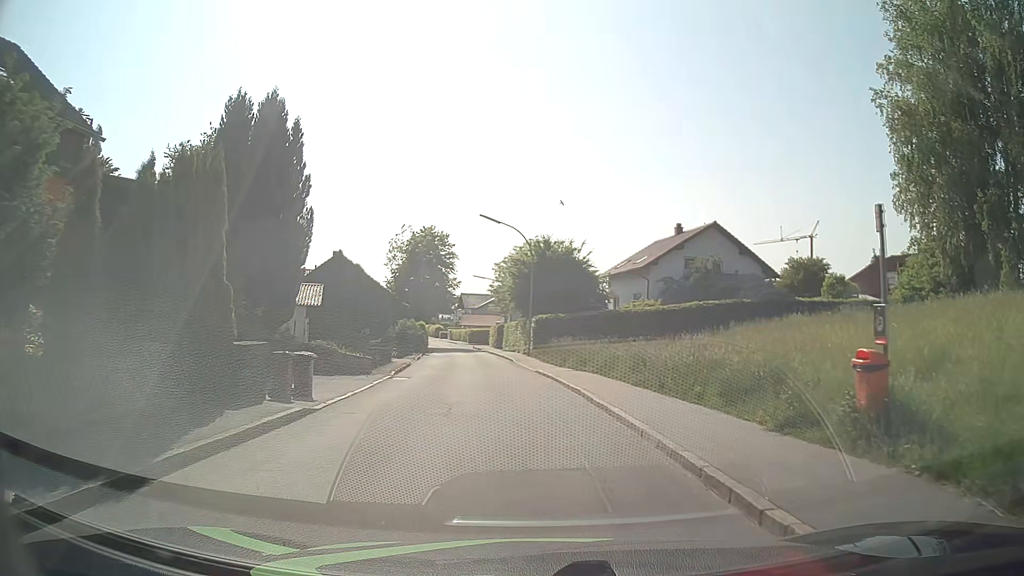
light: Day
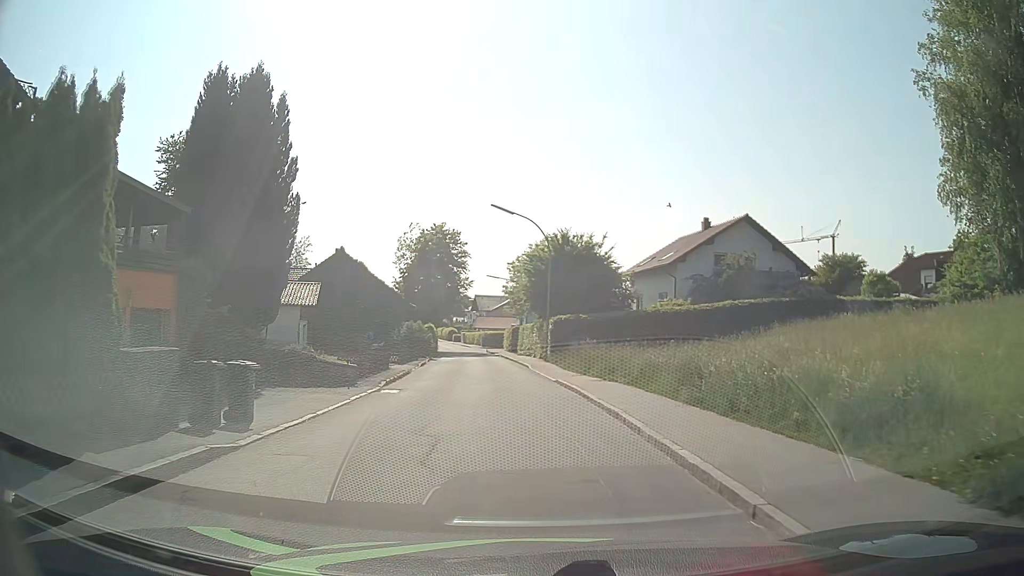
(0.0, +4.0) m; -1°
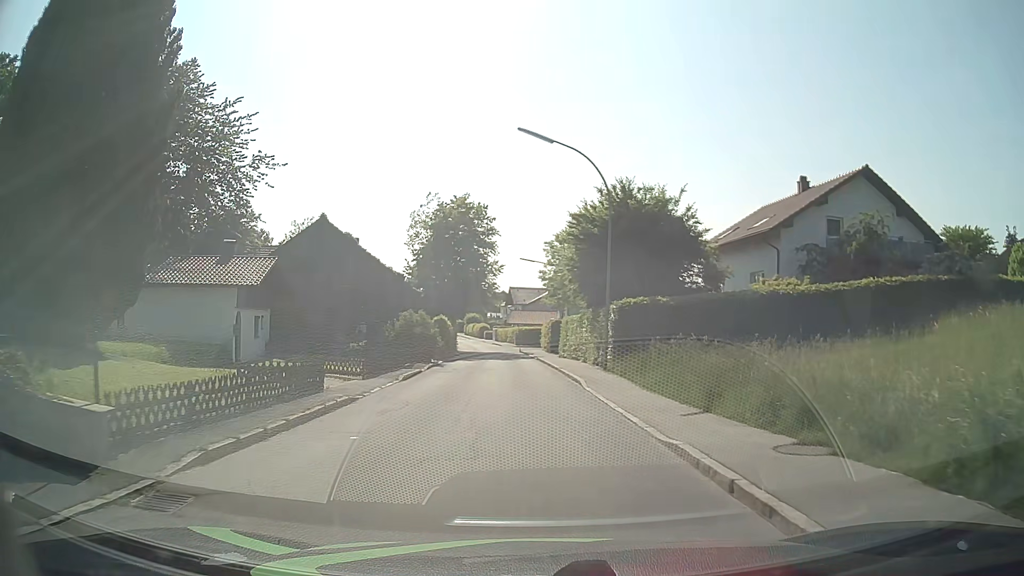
(-0.6, +13.0) m; -4°
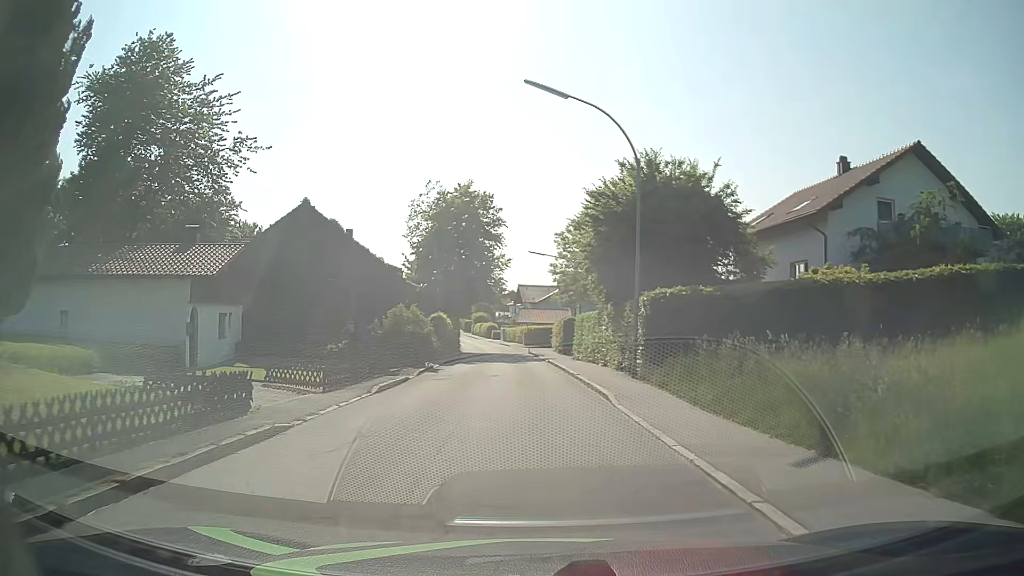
(0.0, +4.5) m; -1°
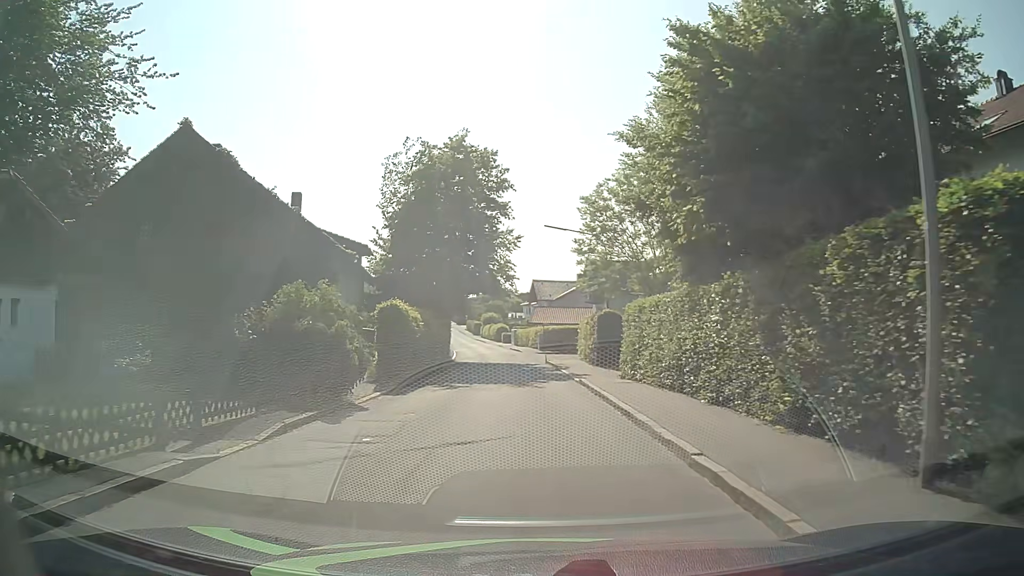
(-0.2, +13.9) m; -2°
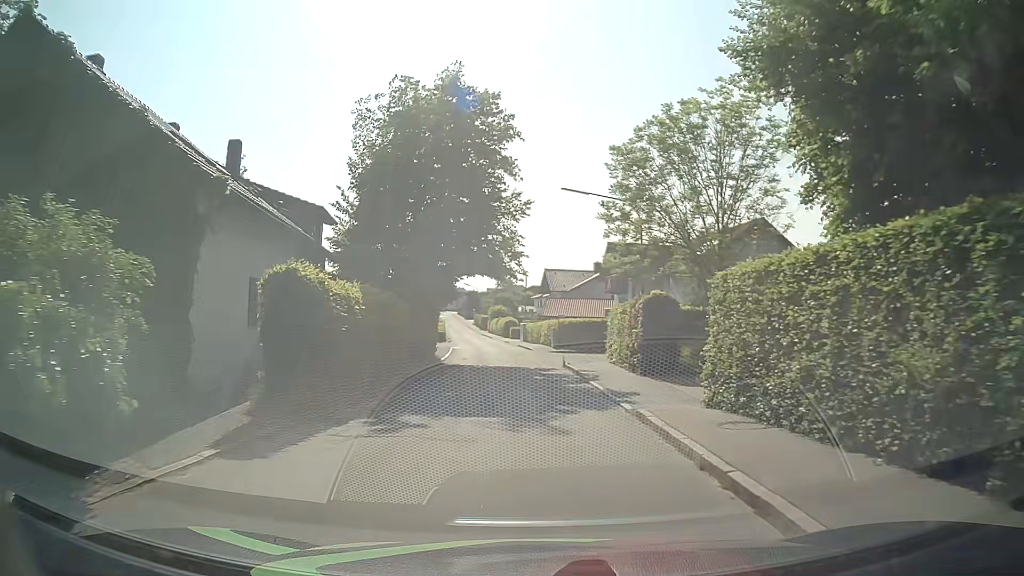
(-0.1, +9.1) m; 0°
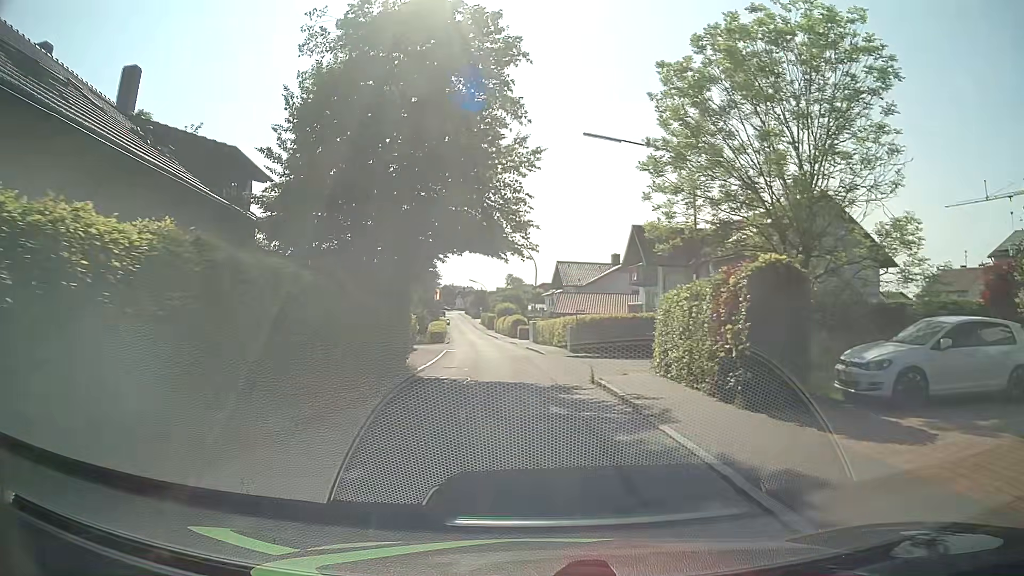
(-0.2, +8.7) m; -1°
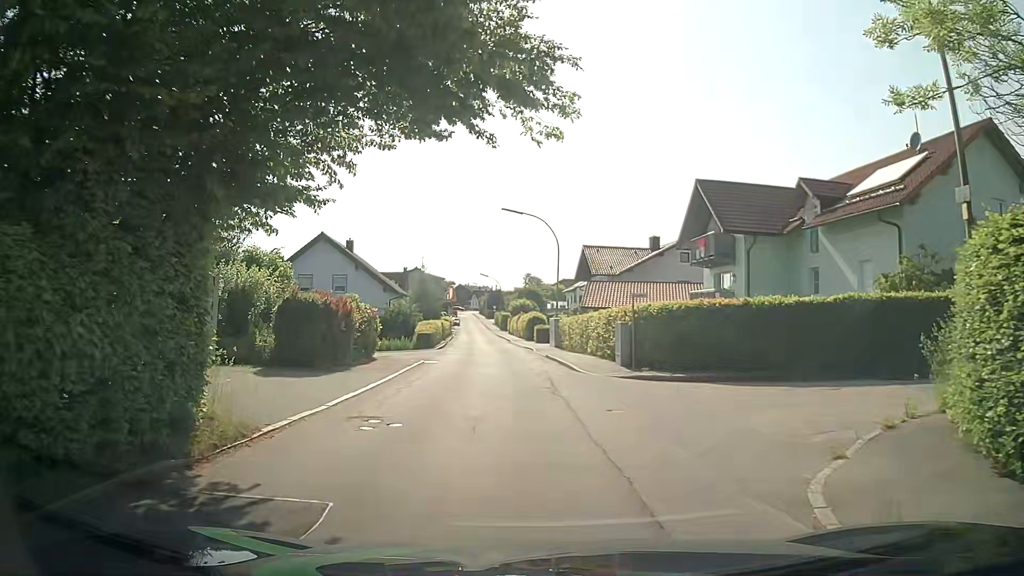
(-0.2, +14.1) m; -2°
(0, +10) (-1, +20) (-1, +30) (-2, +40) (-4, +50) (-5, +60) (-6, +70) (-7, +80) (-8, +90) (-9, +100) m
